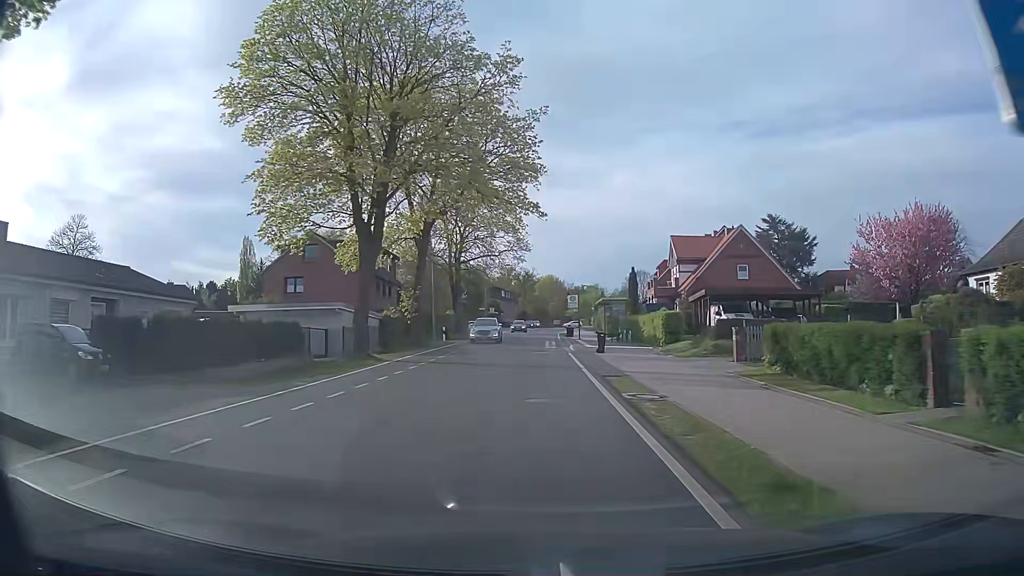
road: tertiary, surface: asphalt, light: Day
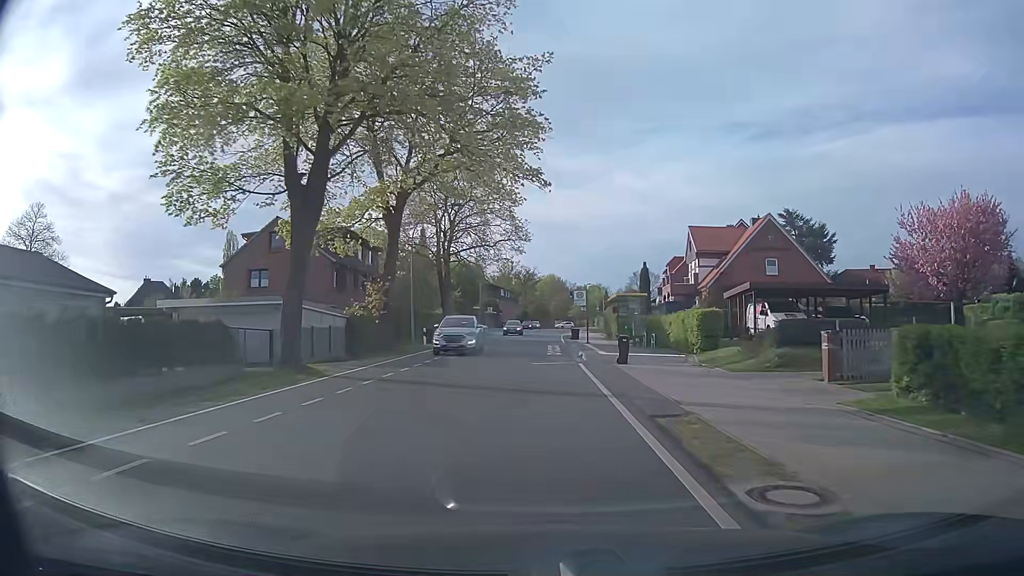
(0.0, +7.7) m; 0°
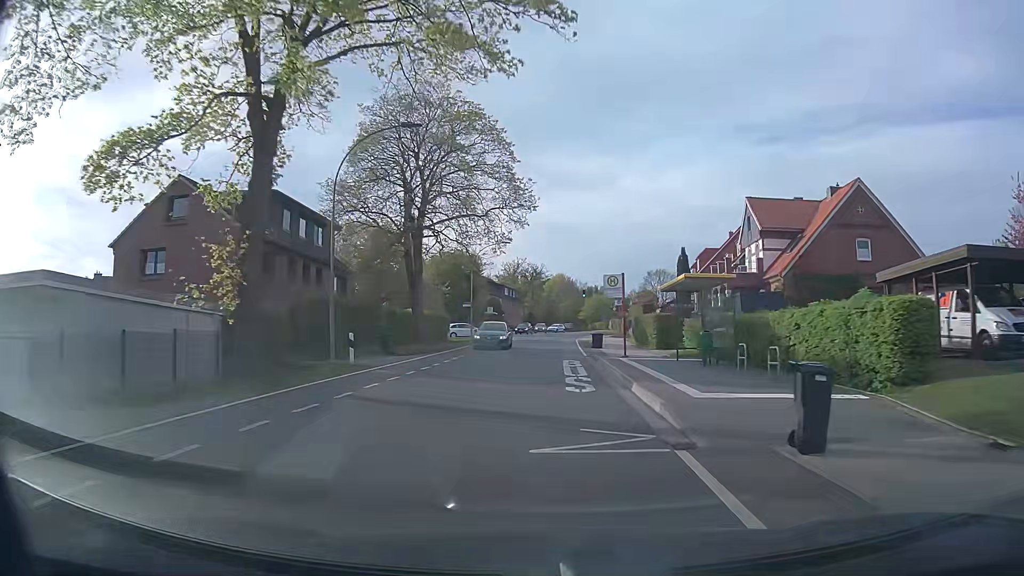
(-0.1, +15.3) m; 0°
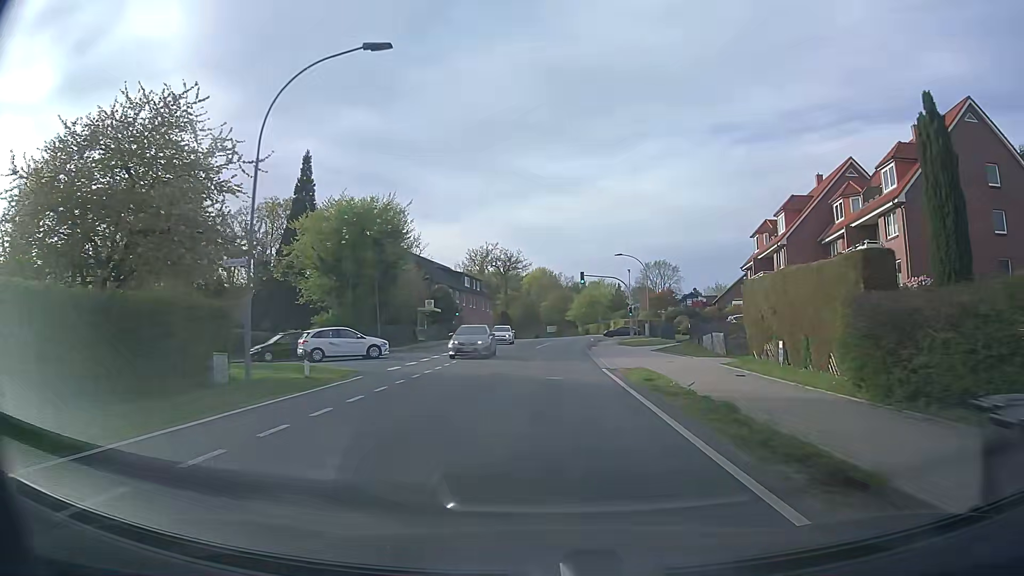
(+0.2, +38.2) m; +1°
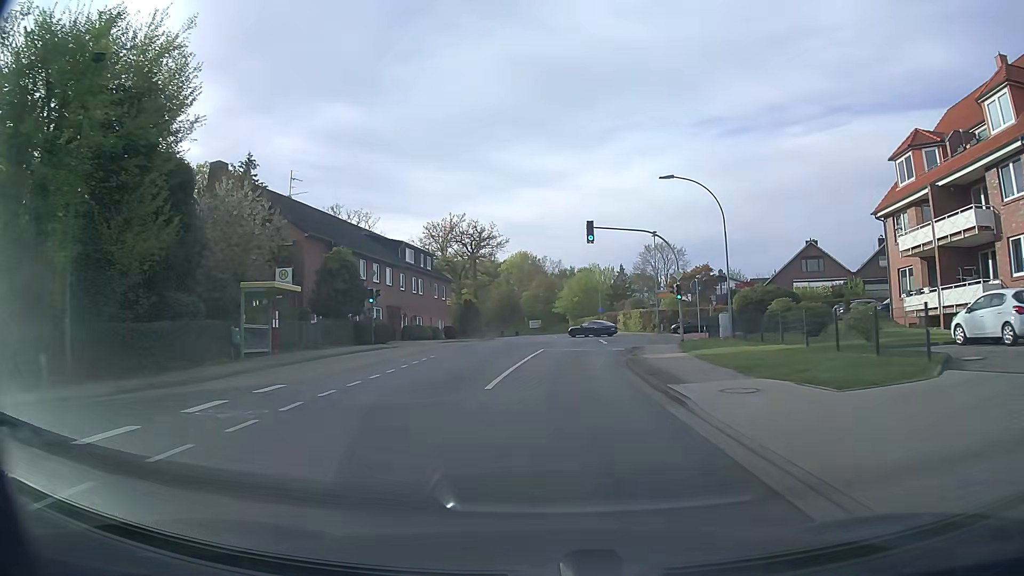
(+0.4, +29.9) m; +2°
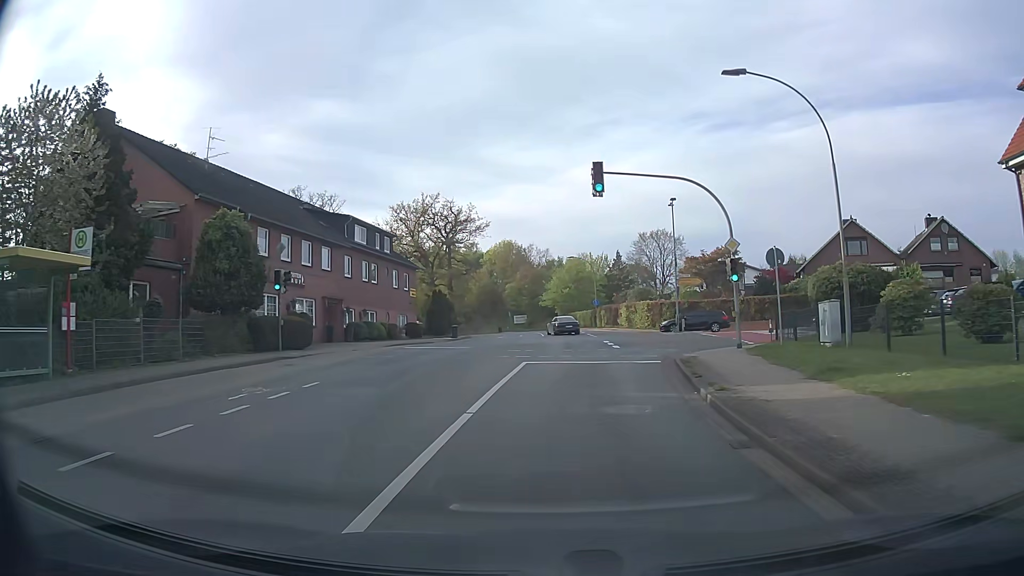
(+0.1, +12.7) m; +1°
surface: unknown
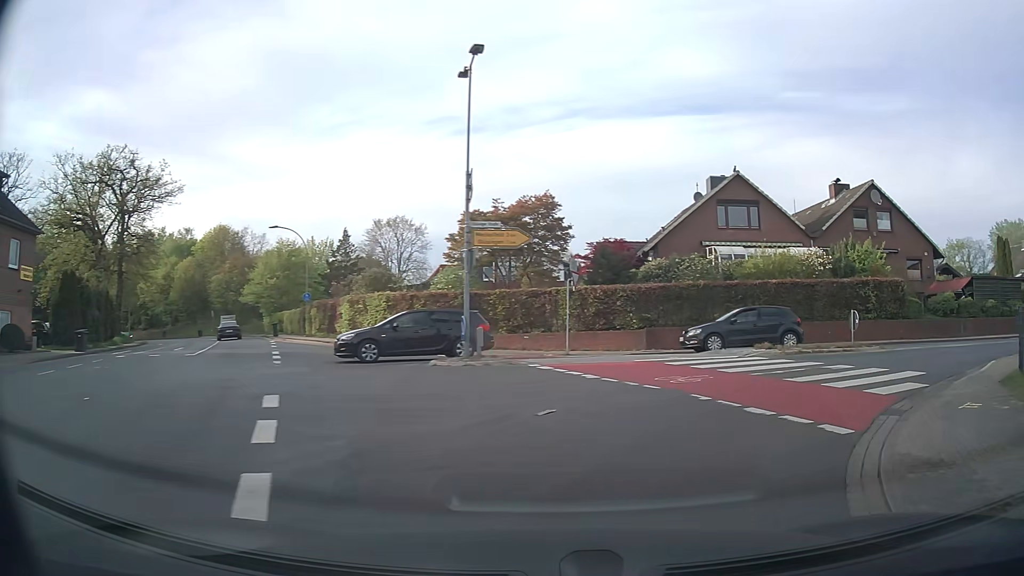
(+2.3, +24.1) m; +22°
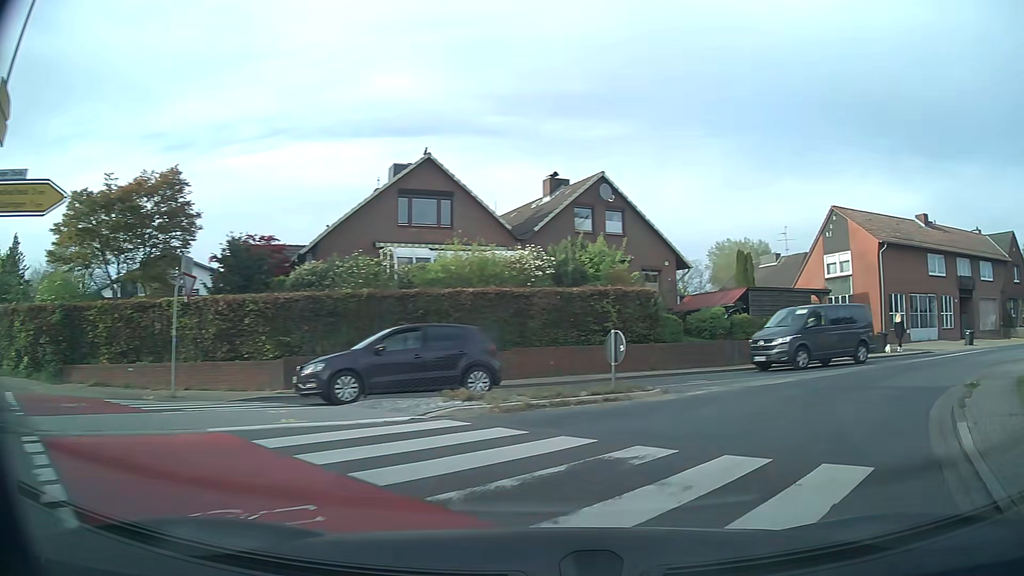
(+1.7, +8.3) m; +26°
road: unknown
(+3, +9) (+10, +17) (+18, +22) (+27, +27) (+35, +32) (+45, +36) (+54, +40) (+63, +44) (+72, +47) (+82, +51) m
